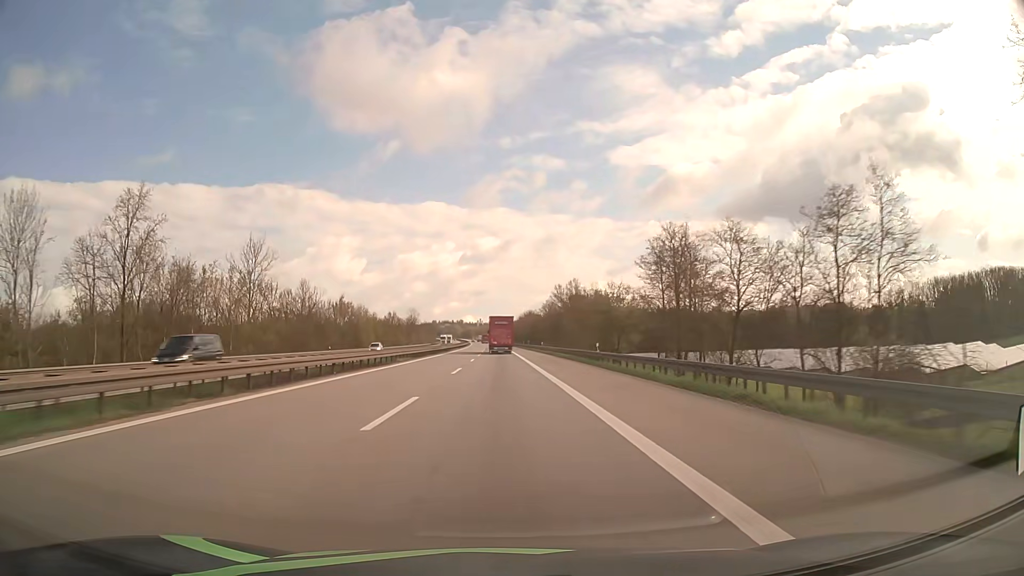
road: motorway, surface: asphalt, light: Day
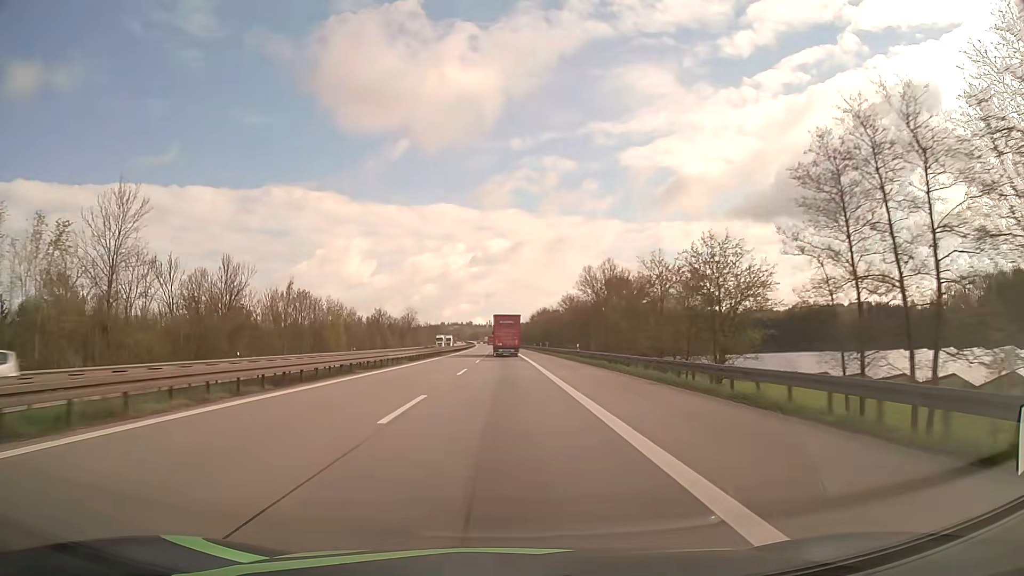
(-0.2, +35.3) m; -1°
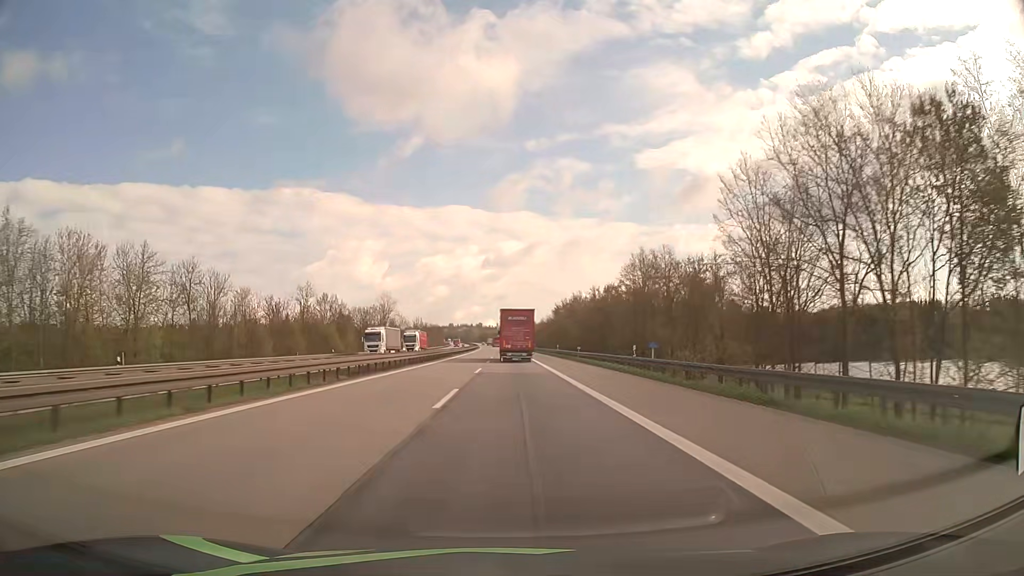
(-0.8, +69.5) m; -1°
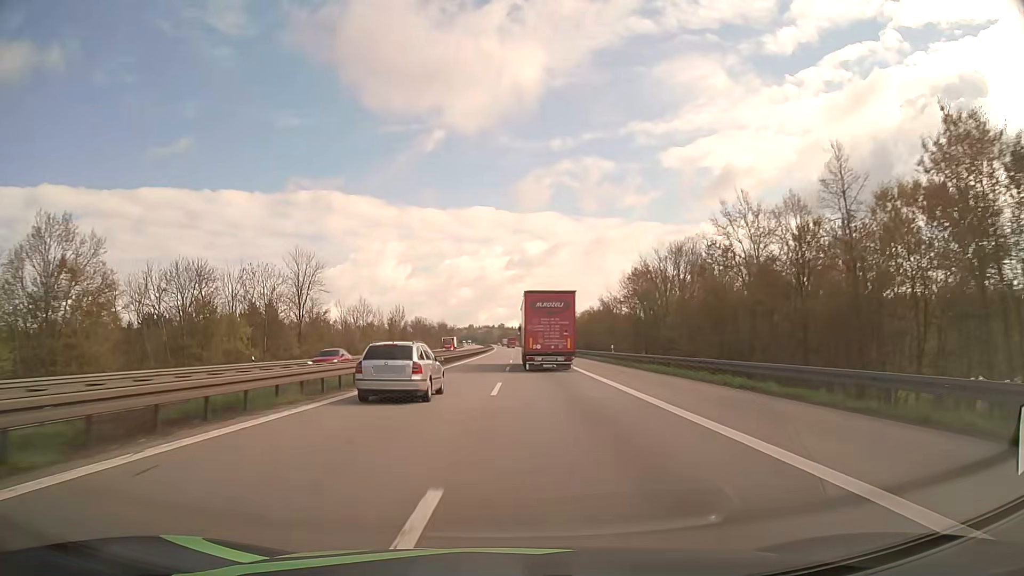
(-0.7, +86.9) m; -2°
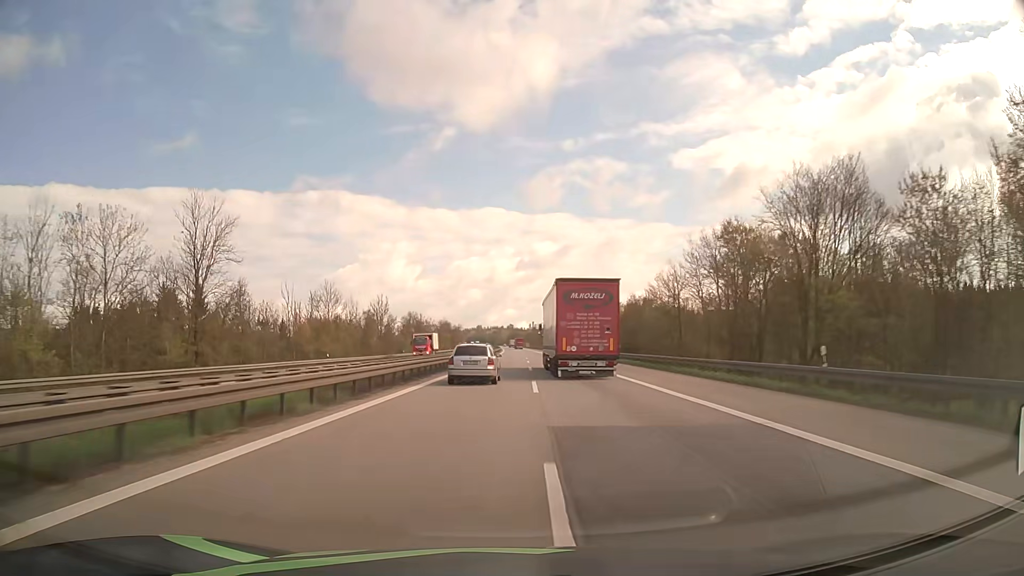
(-0.4, +34.9) m; -1°
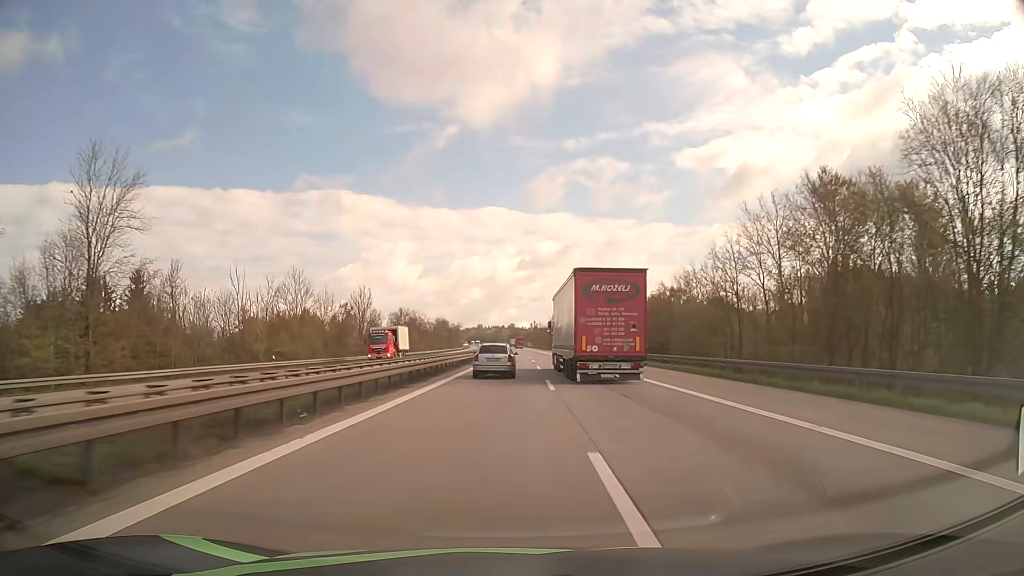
(0.0, +17.6) m; 0°
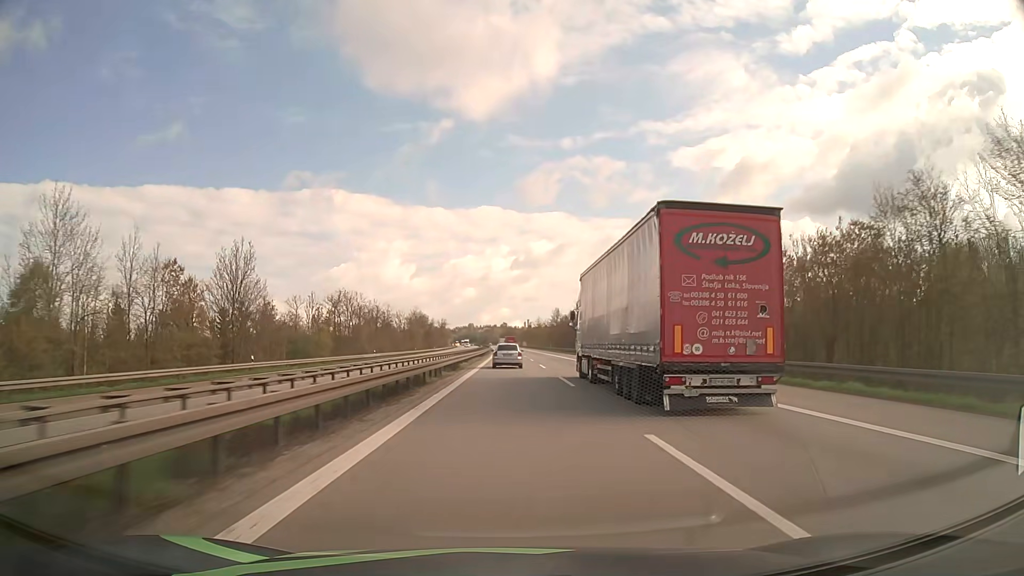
(+0.2, +53.1) m; +1°
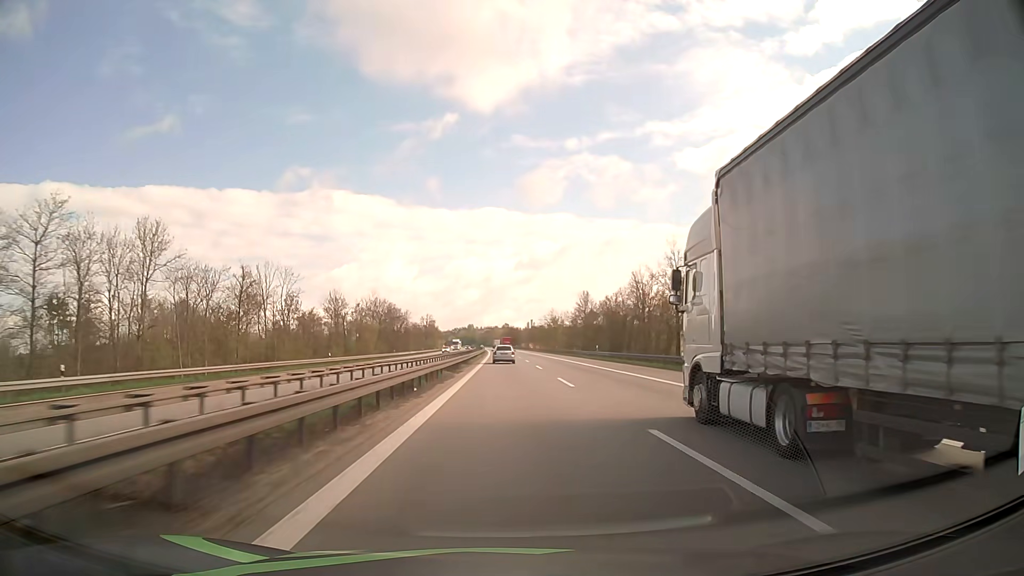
(0.0, +72.1) m; 0°
(0, +10) (0, +20) (0, +30) (0, +40) (0, +50) (0, +60) (0, +70) (0, +80) (-1, +90) (-1, +100) m
